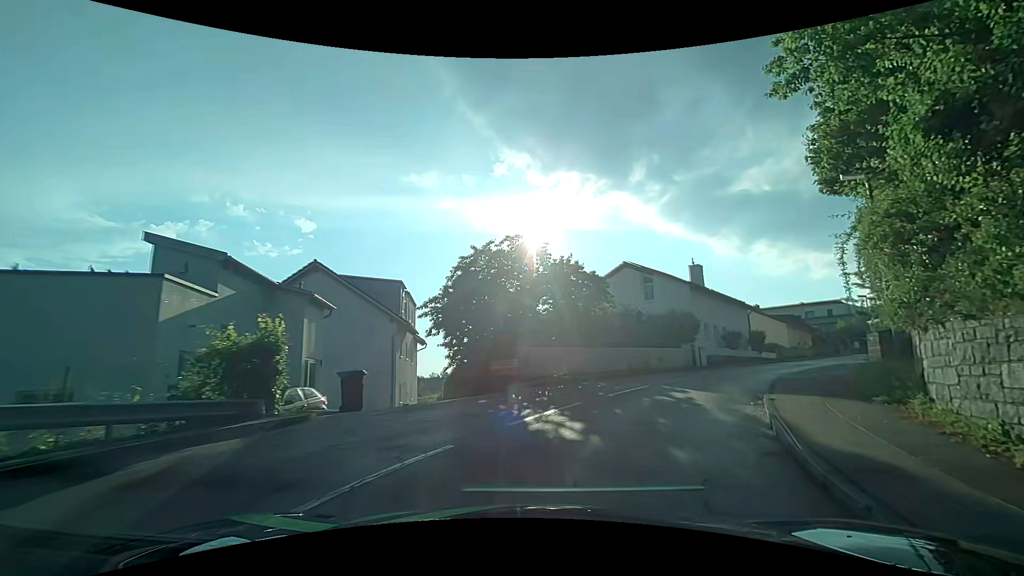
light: Day
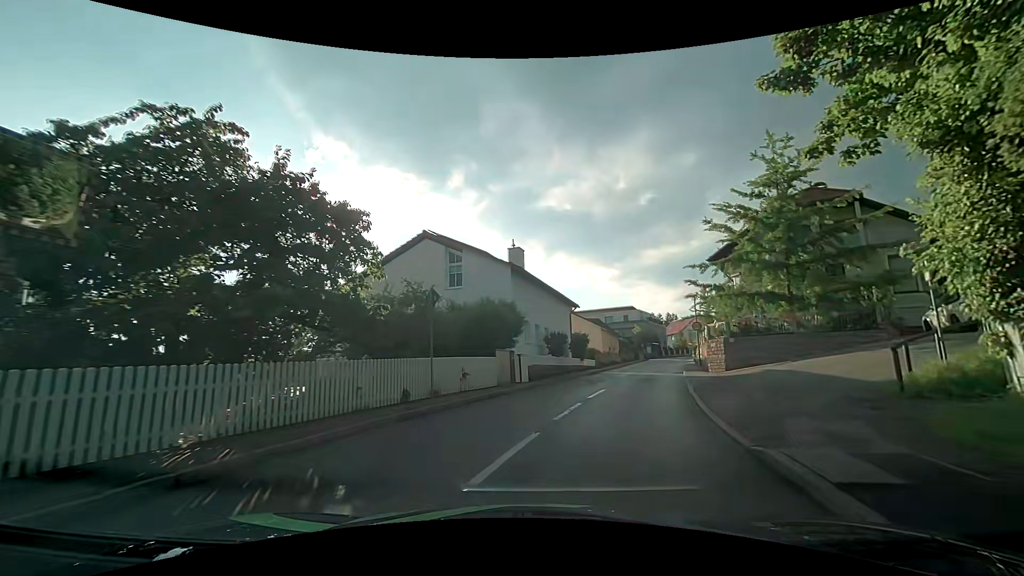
(+2.4, +11.3) m; +22°
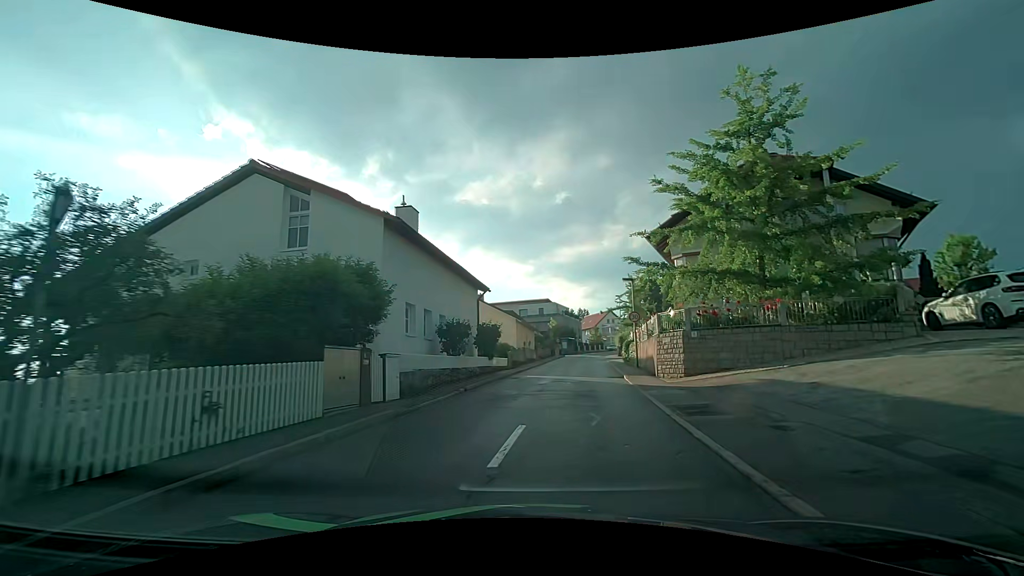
(+0.8, +8.2) m; +11°
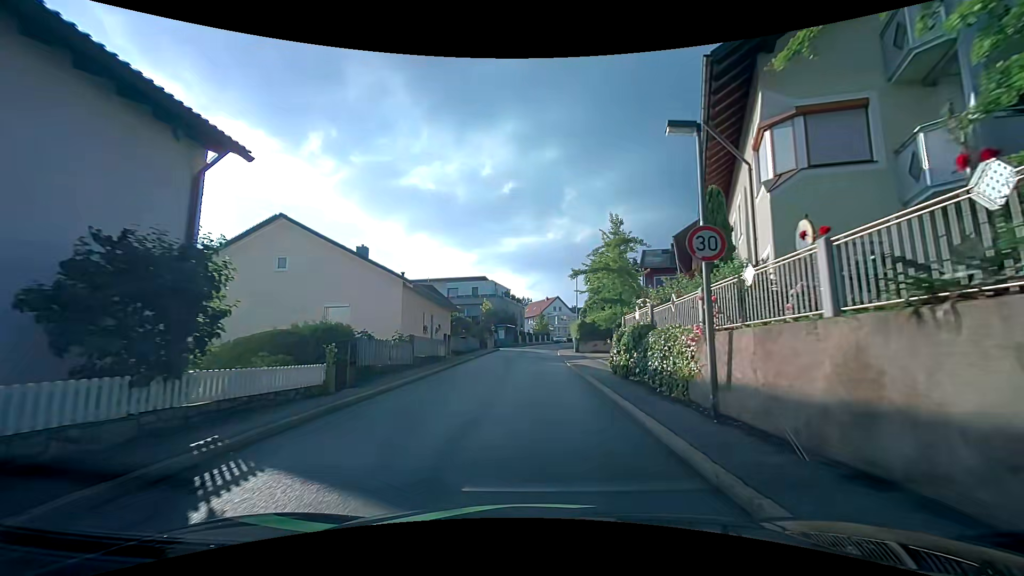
(+1.5, +19.1) m; +6°
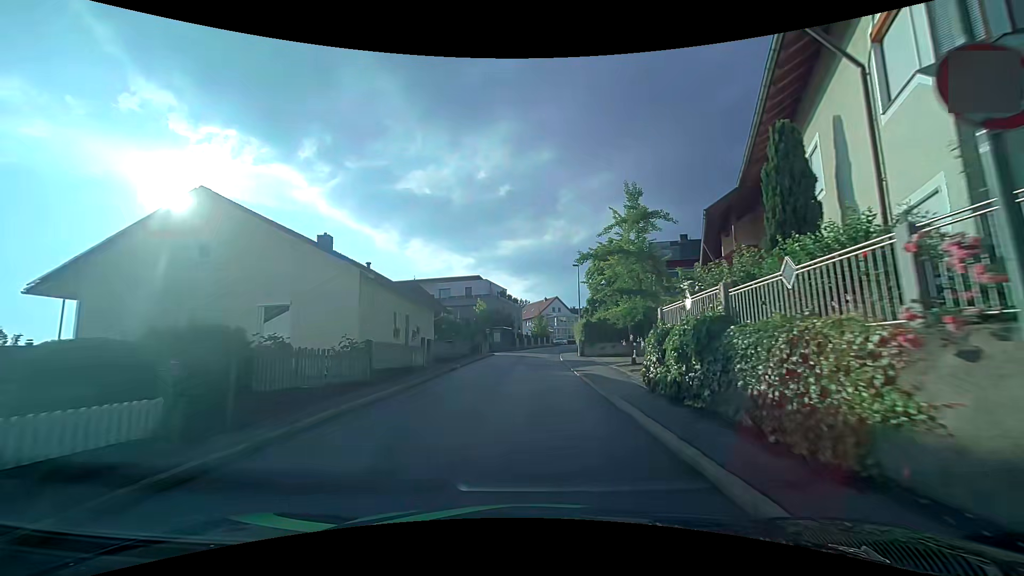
(0.0, +5.0) m; 0°
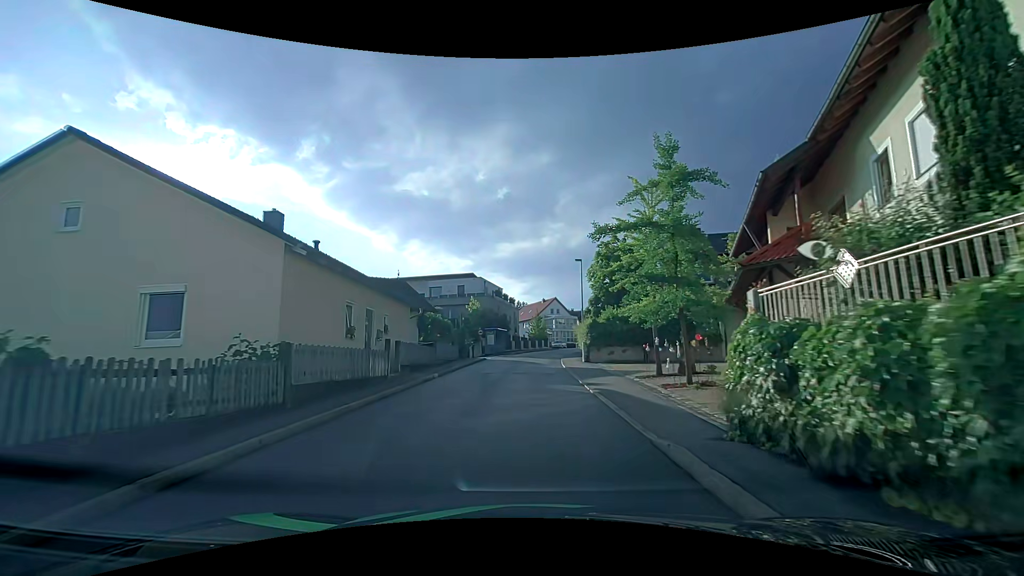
(0.0, +4.9) m; 0°
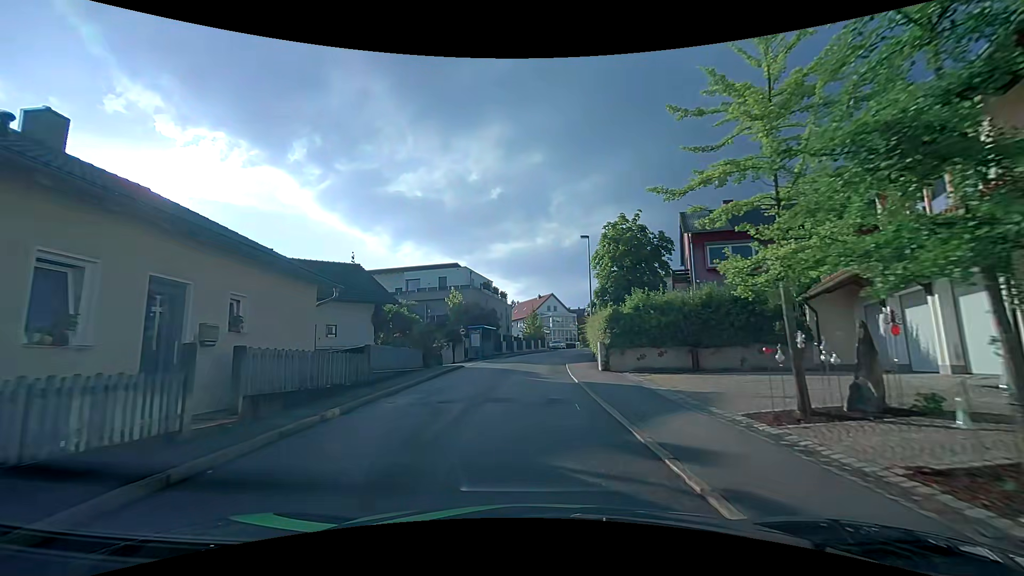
(+0.2, +9.4) m; +2°
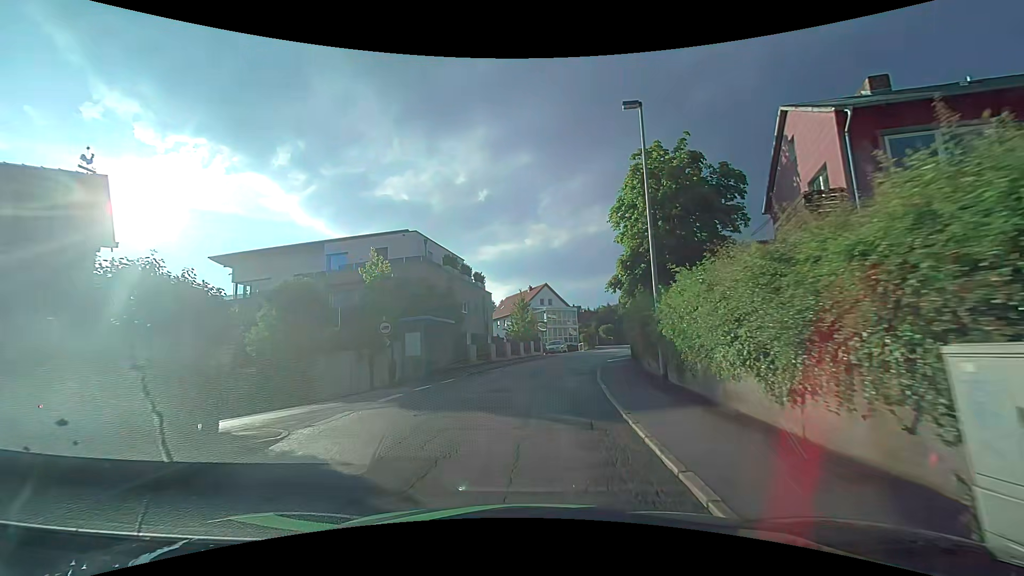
(+0.1, +18.8) m; +1°
(0, +10) (+1, +20) (+2, +30) (+5, +40) (+8, +49) (+10, +59) (+13, +68) (+15, +78) (+16, +88) (+14, +98) m
